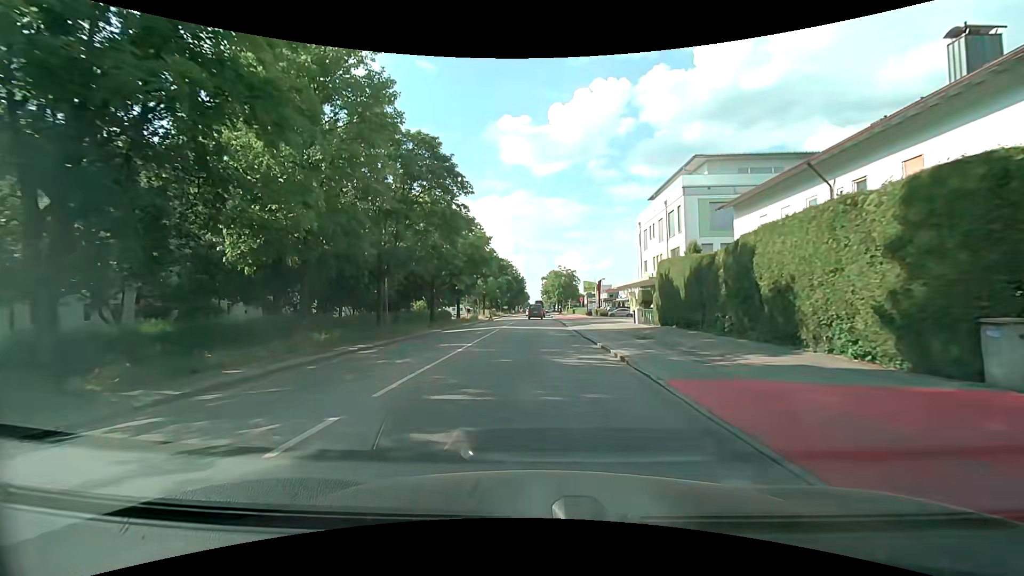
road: secondary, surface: asphalt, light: Day
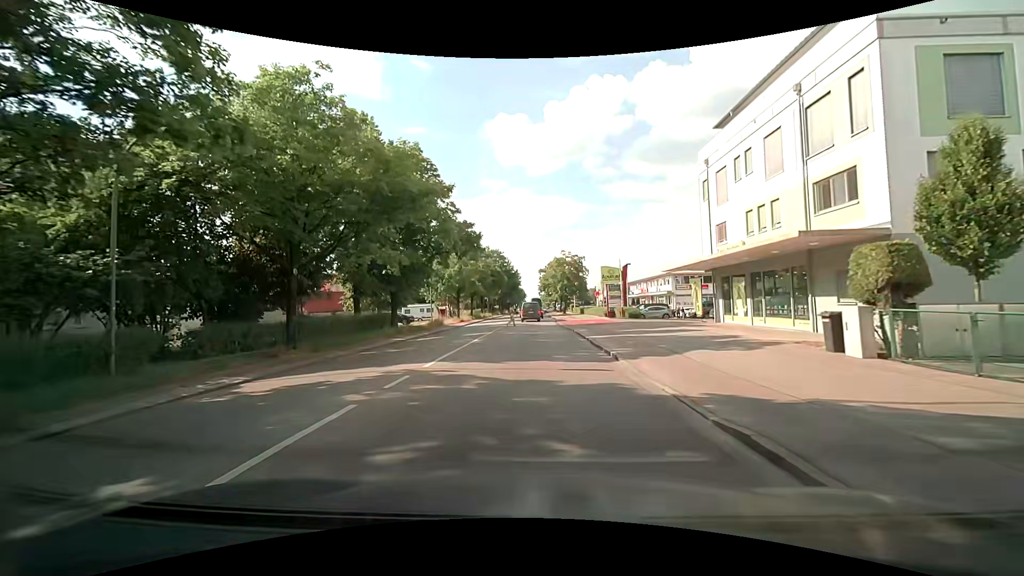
(+0.2, +24.0) m; +1°
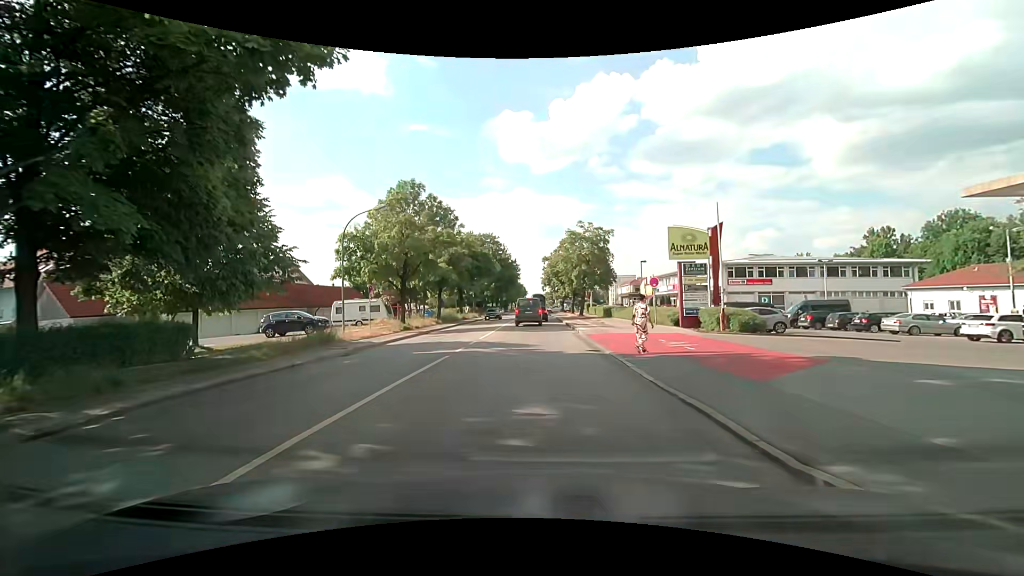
(-0.4, +24.7) m; -1°
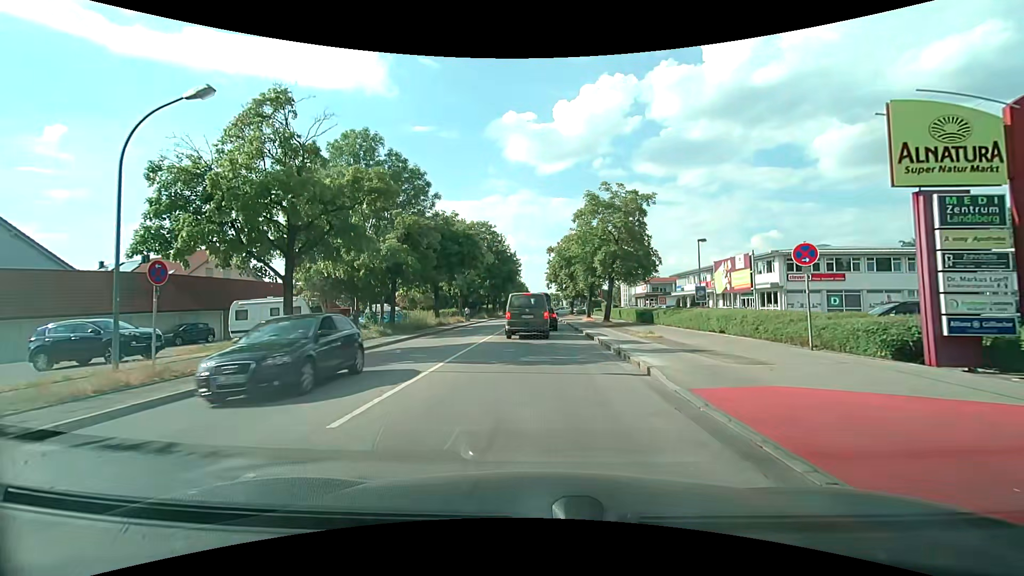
(-0.1, +15.7) m; 0°
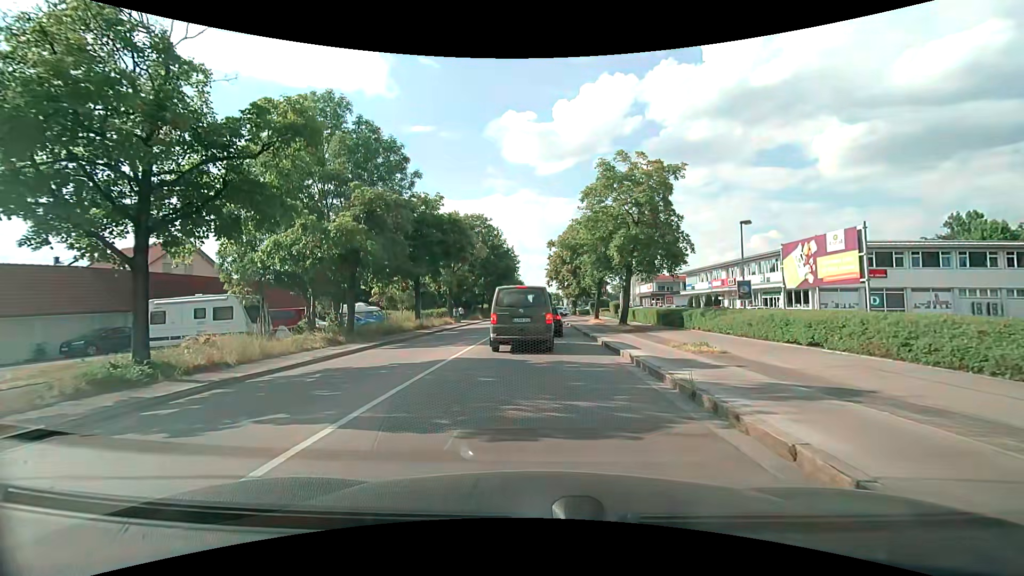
(0.0, +6.5) m; -1°
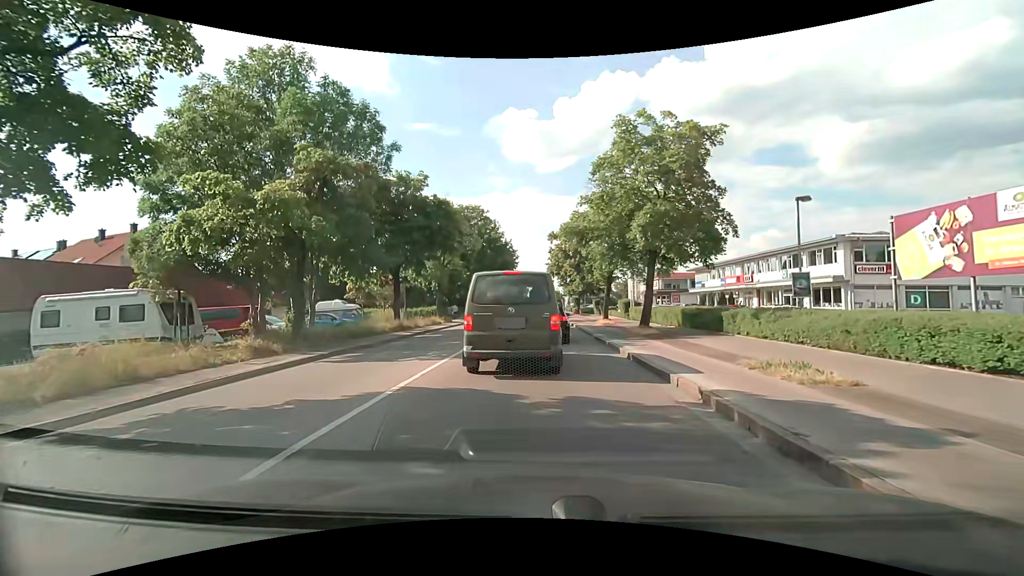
(0.0, +5.1) m; 0°
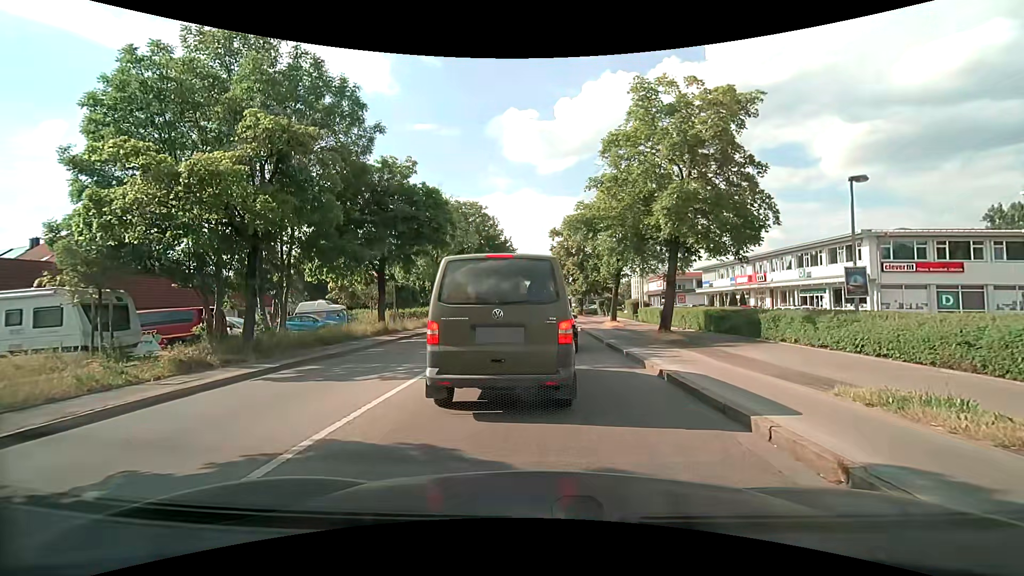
(0.0, +3.0) m; +1°
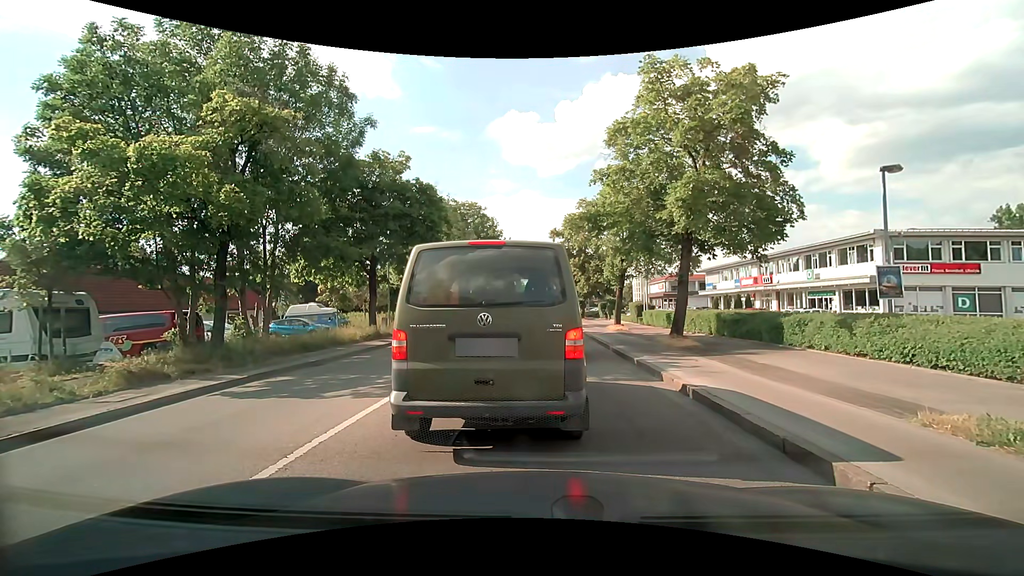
(0.0, +1.4) m; 0°
(0, +10) (0, +20) (0, +30) (0, +40) (0, +50) (0, +60) (0, +70) (0, +80) (0, +90) (0, +100) m
